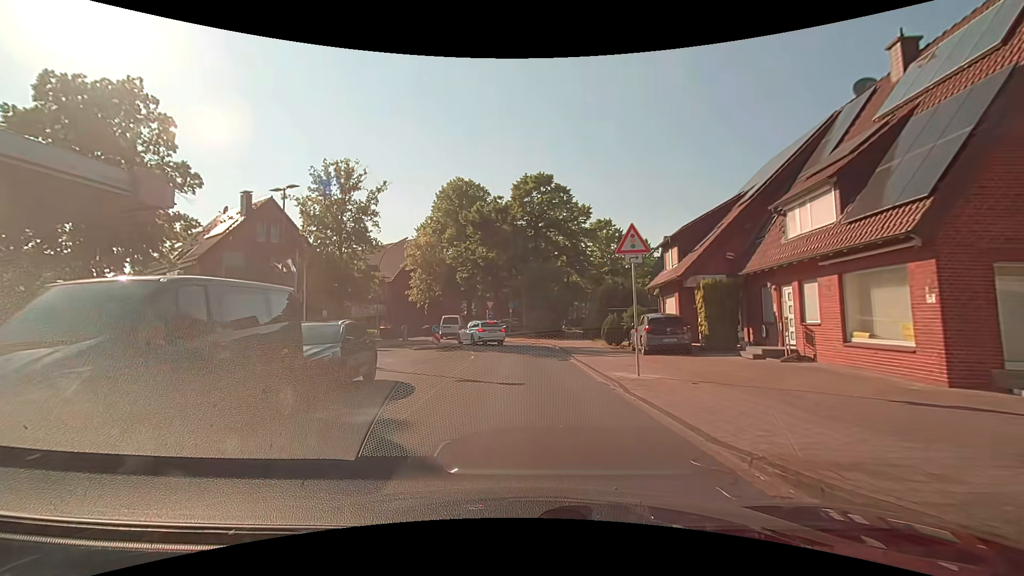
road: residential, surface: asphalt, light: Day
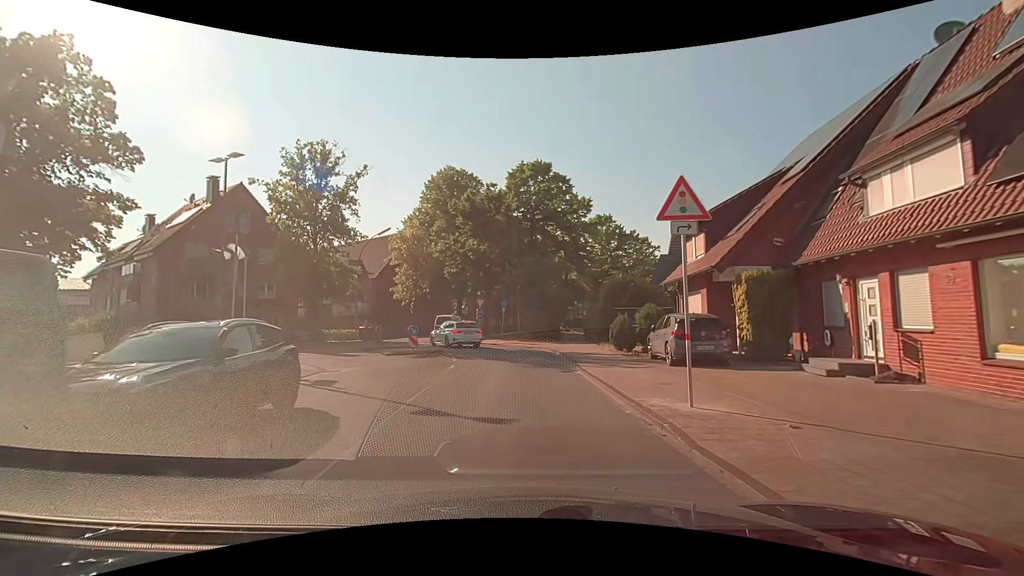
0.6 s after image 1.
(0.0, +4.1) m; 0°
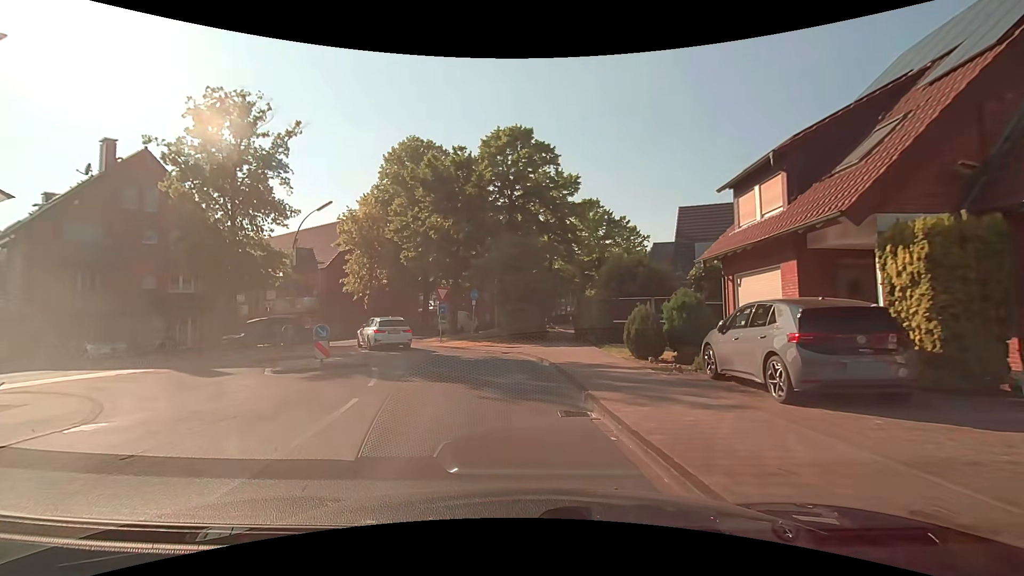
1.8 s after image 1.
(+0.2, +7.6) m; +3°
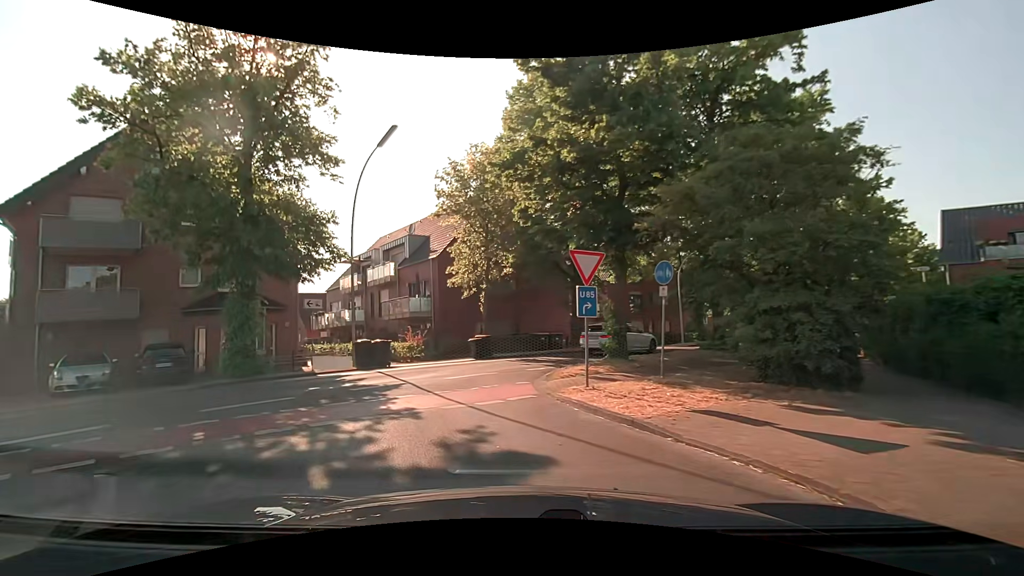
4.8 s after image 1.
(-1.6, +15.1) m; -19°
(-2, +10) (0, +20) (+5, +28) (+12, +35) (+19, +43) (+25, +50) (+32, +58) (+39, +65) (+46, +72) (+52, +80) m
